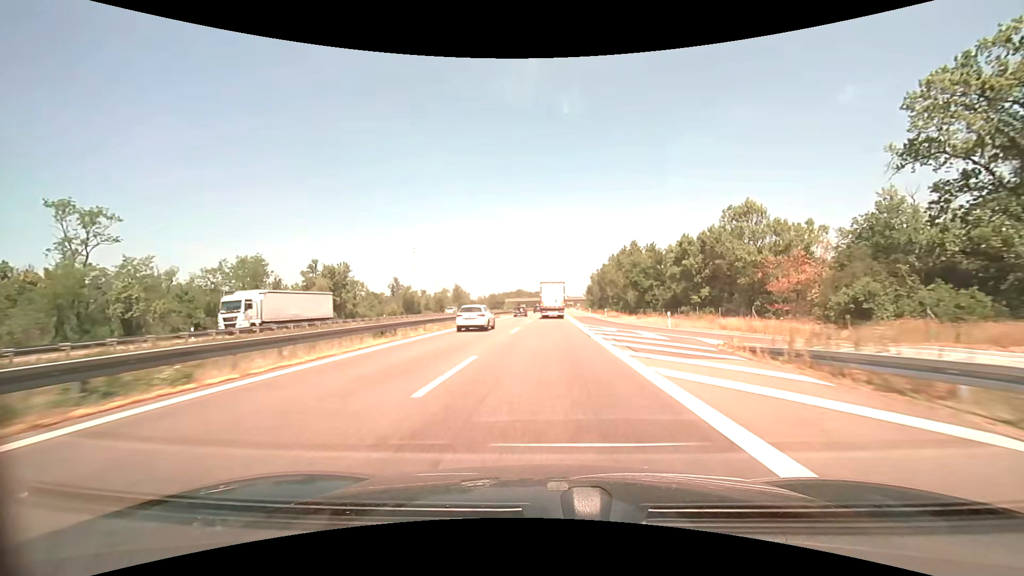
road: motorway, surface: asphalt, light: Day
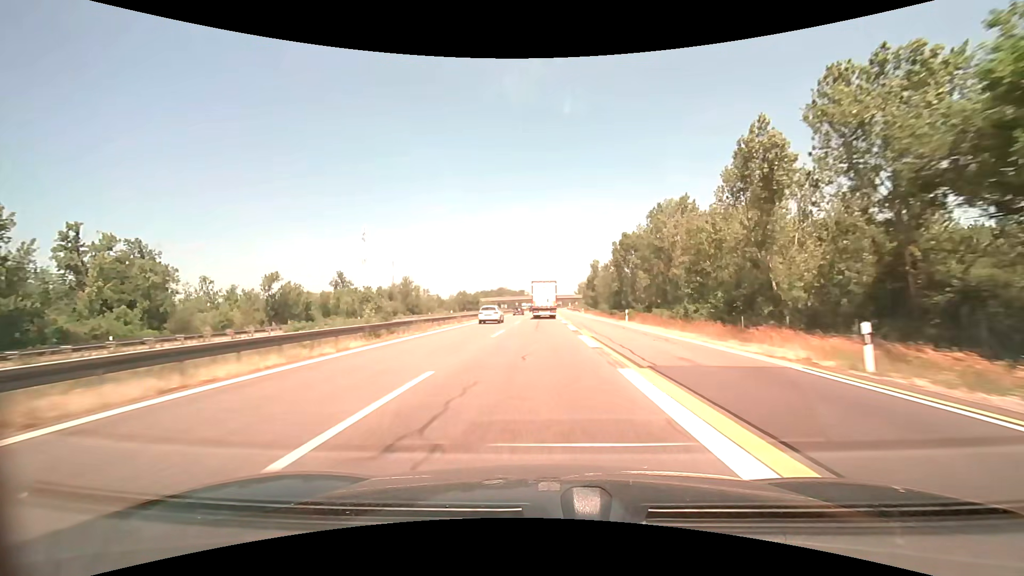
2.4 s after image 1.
(+1.2, +57.2) m; +2°
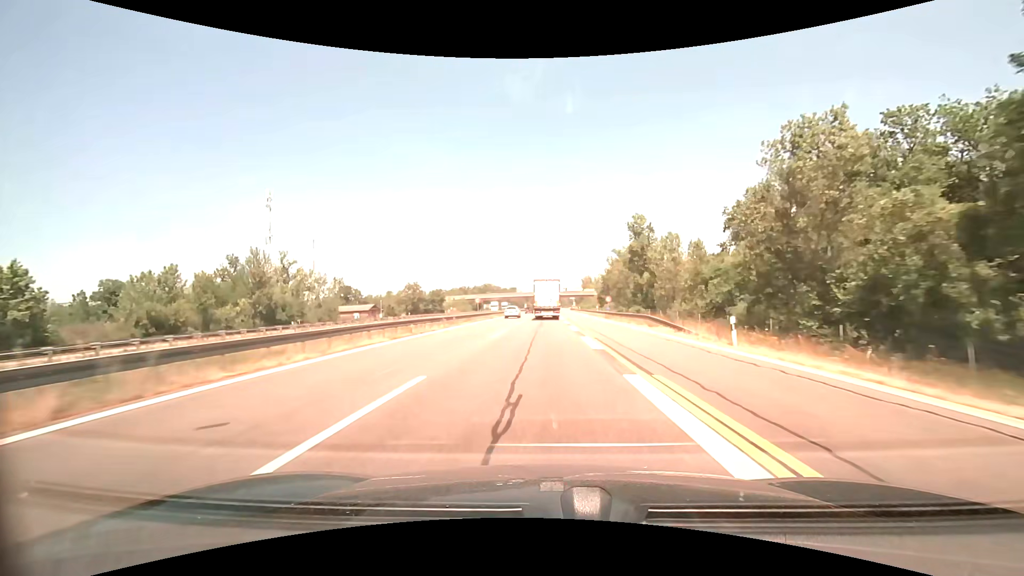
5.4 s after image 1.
(+0.2, +72.7) m; +1°
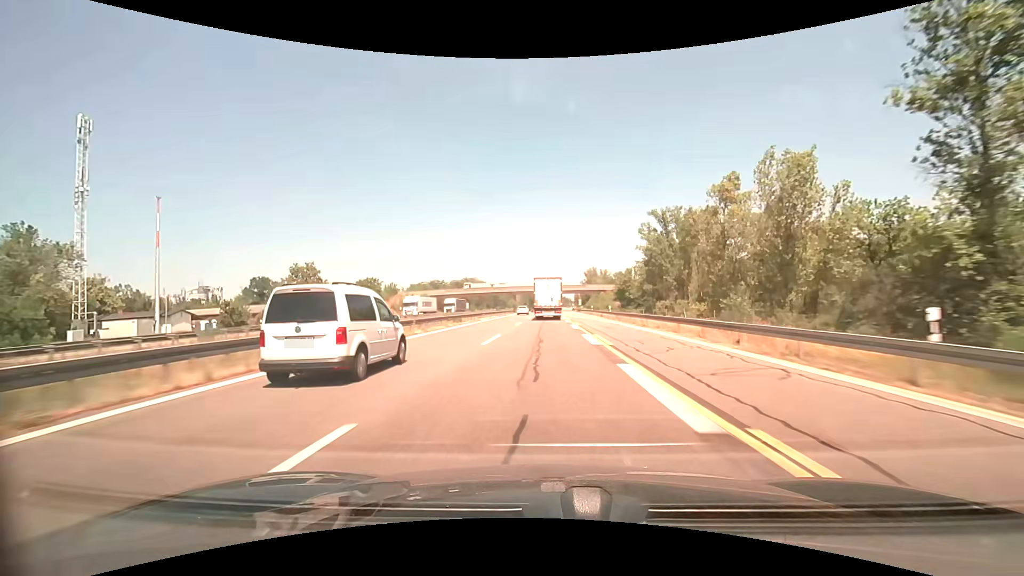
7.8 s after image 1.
(+0.1, +58.1) m; 0°
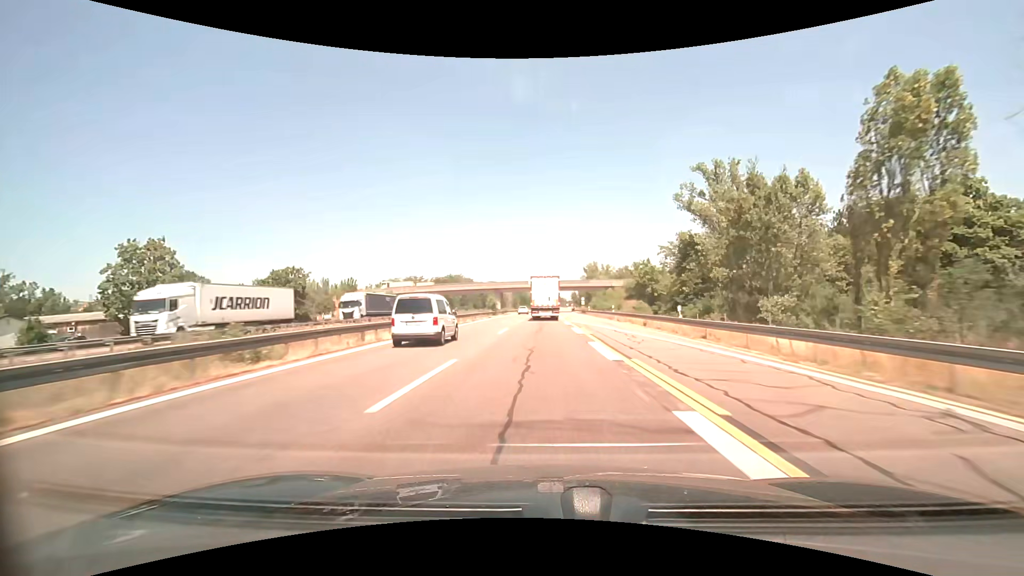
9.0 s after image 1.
(+0.2, +29.1) m; +1°
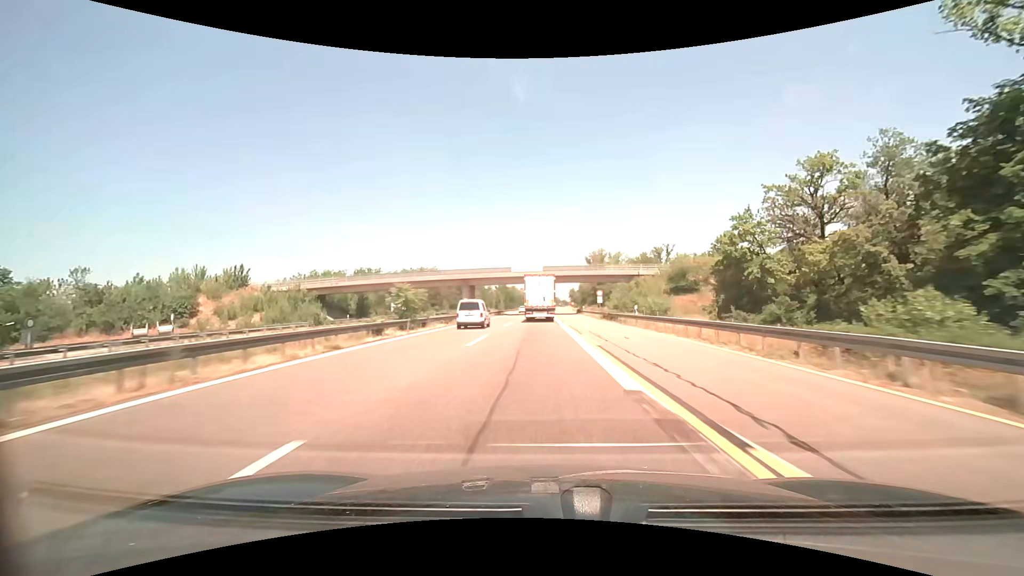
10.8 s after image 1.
(+0.3, +43.5) m; +1°
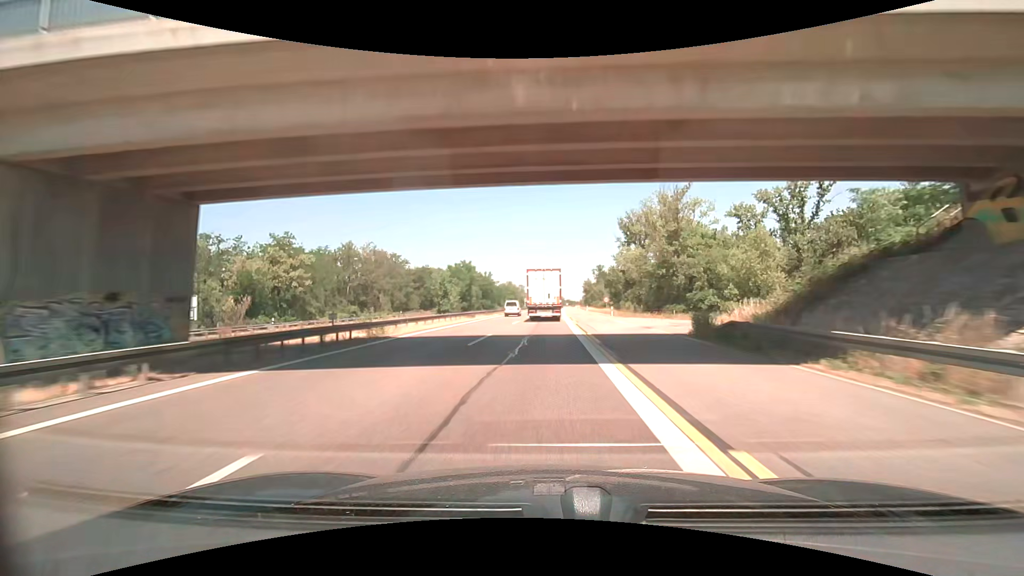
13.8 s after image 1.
(+0.1, +72.6) m; 0°
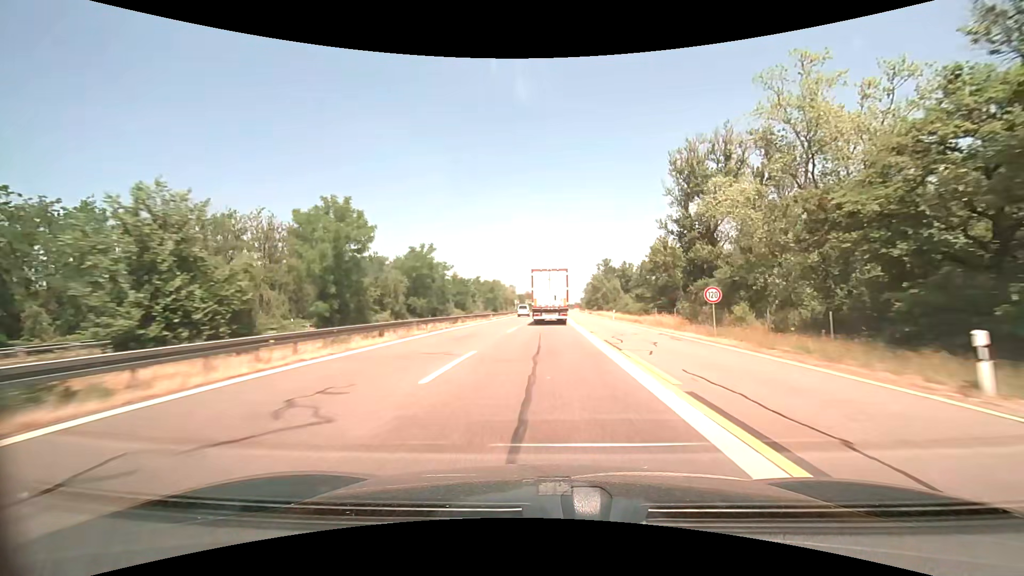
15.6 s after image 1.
(+0.3, +43.8) m; +1°
(0, +10) (0, +20) (0, +30) (0, +40) (+1, +50) (+1, +60) (+1, +70) (+2, +80) (+2, +90) (+2, +100) m
